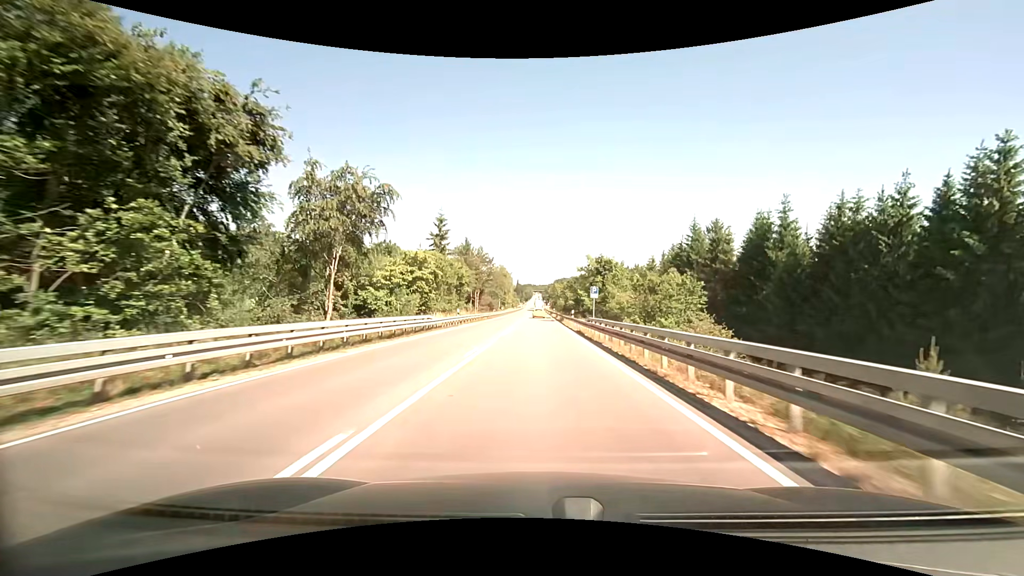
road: primary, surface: asphalt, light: Day
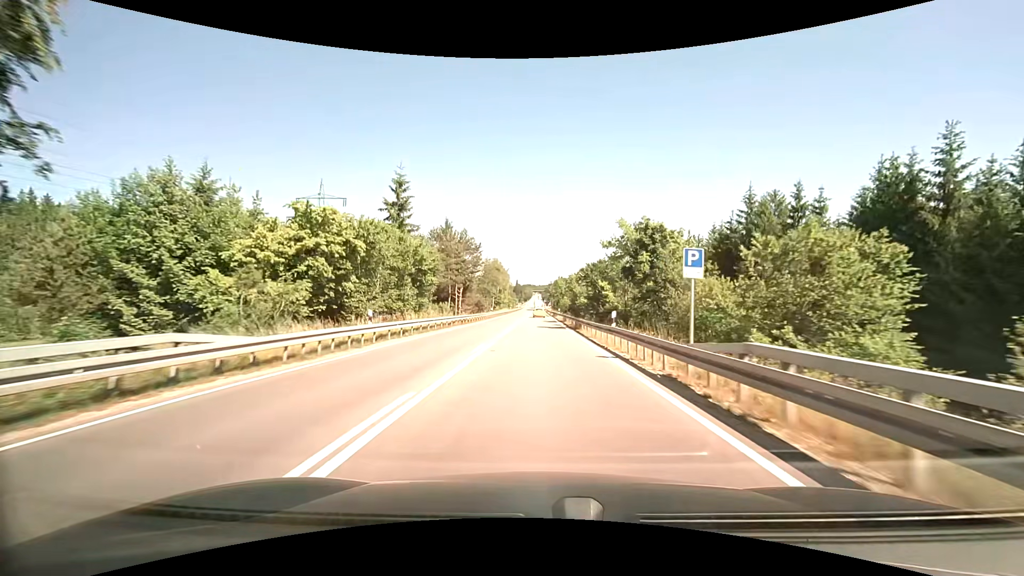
(-0.1, +21.8) m; -1°
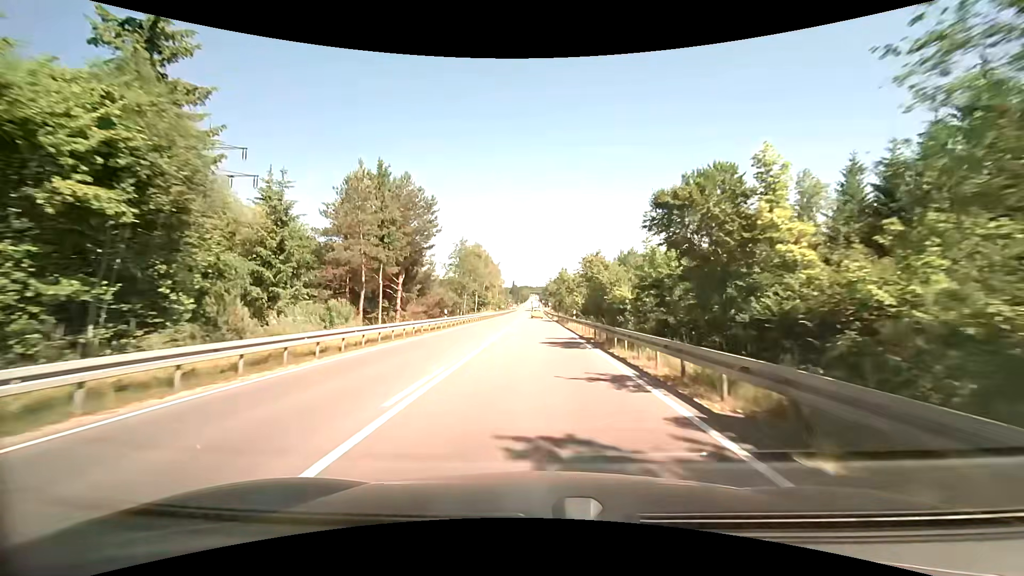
(+0.4, +32.8) m; +1°
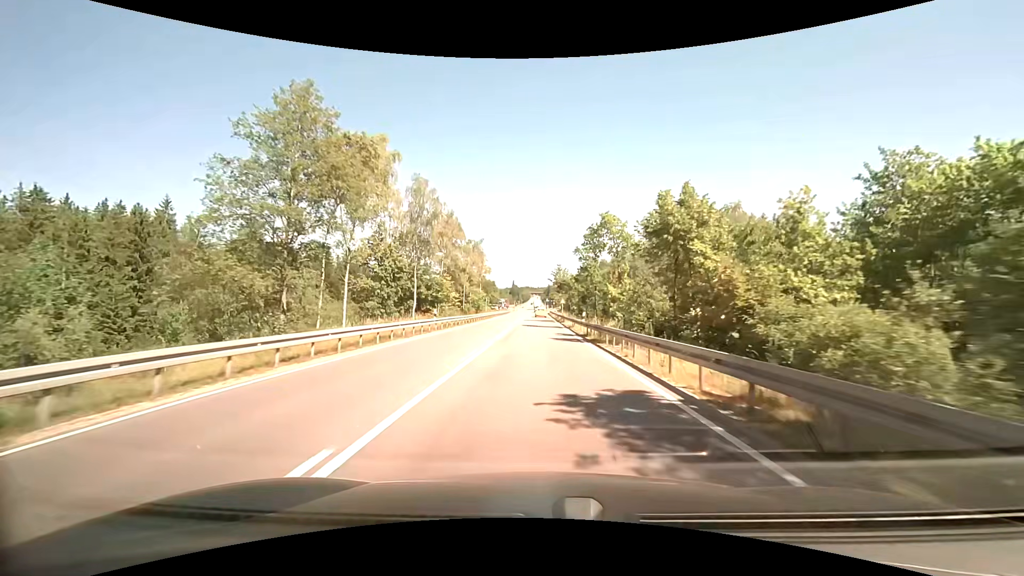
(-0.3, +54.8) m; -1°
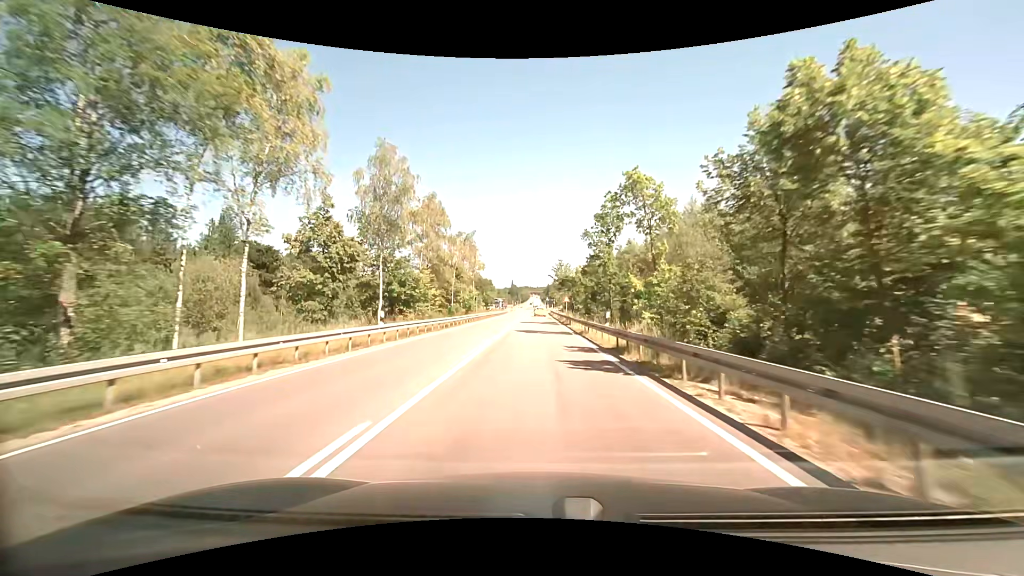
(-0.1, +11.0) m; -1°
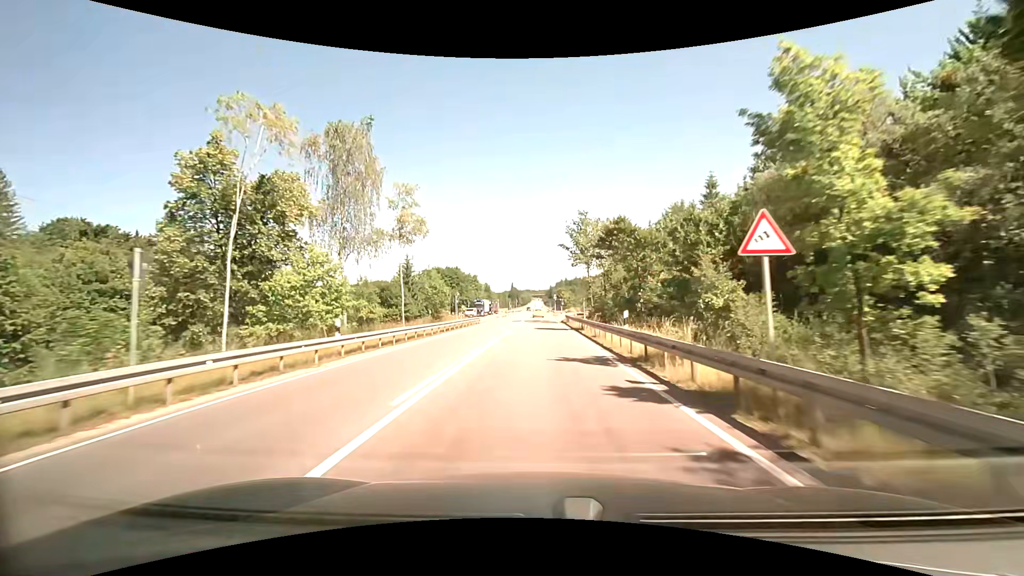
(+1.7, +54.8) m; +3°
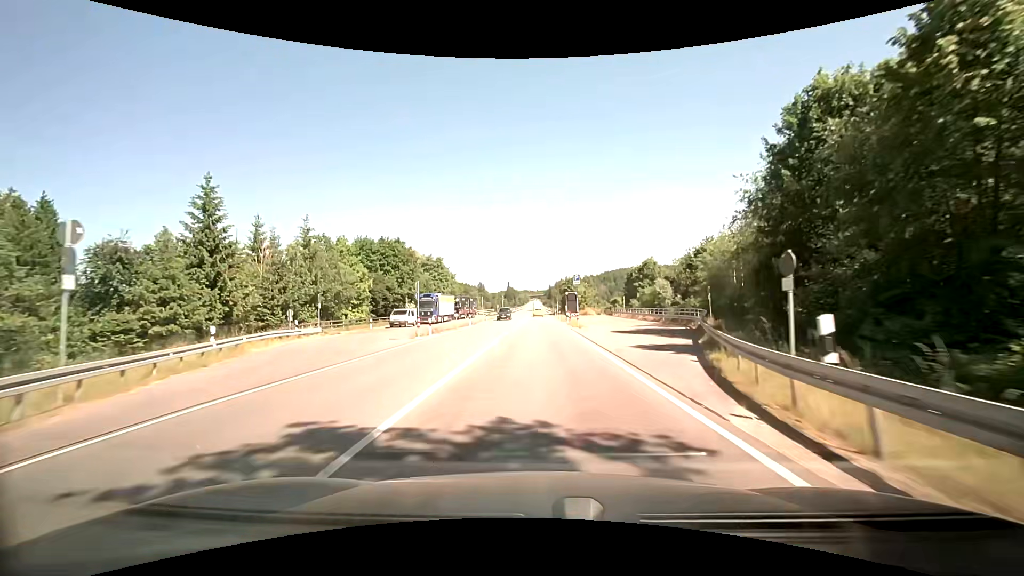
(-1.0, +54.3) m; -2°
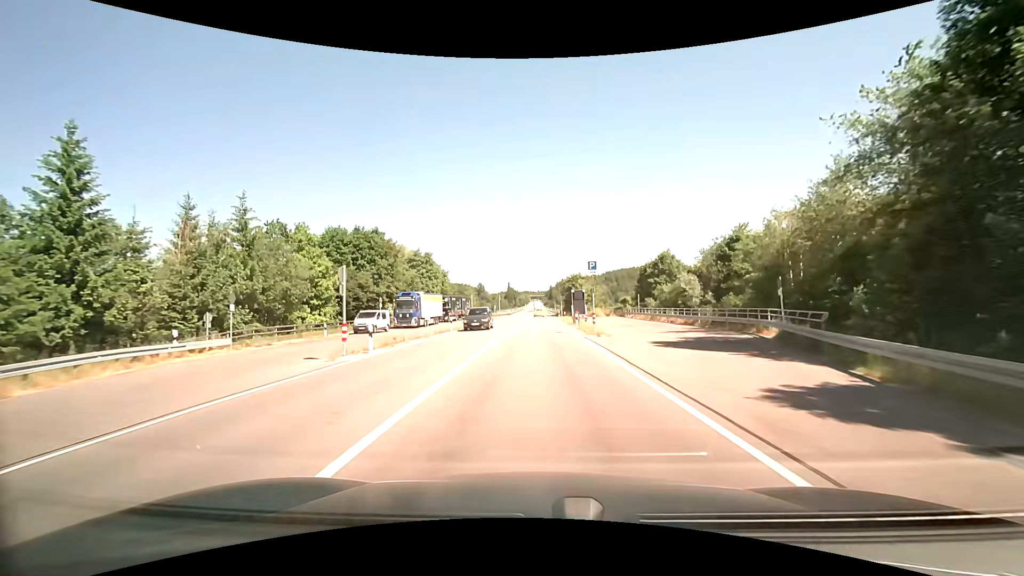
(+0.1, +10.8) m; 0°
(0, +10) (0, +20) (0, +30) (0, +40) (0, +50) (0, +60) (0, +70) (0, +80) (0, +90) (0, +100) m
